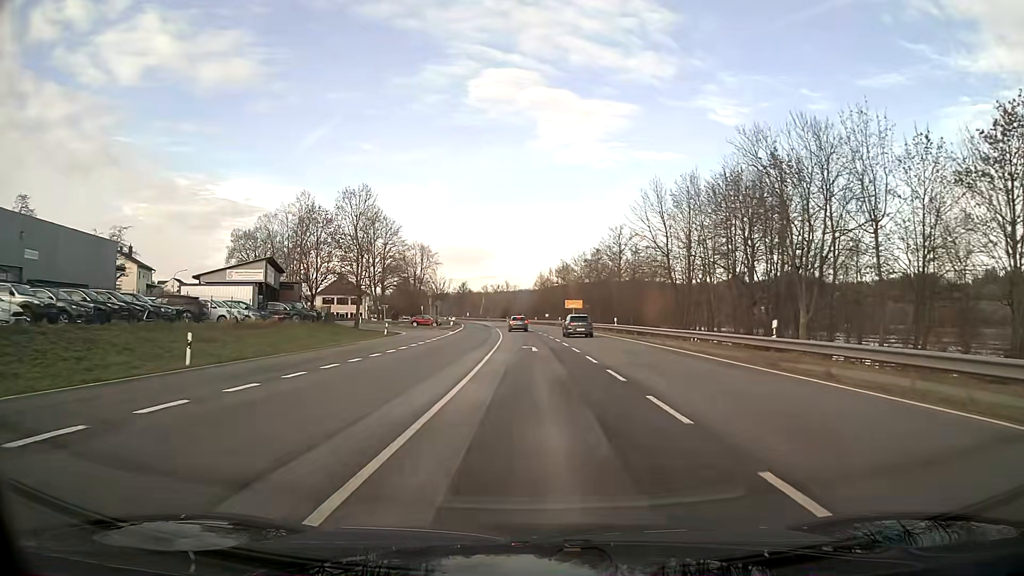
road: primary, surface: asphalt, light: Day
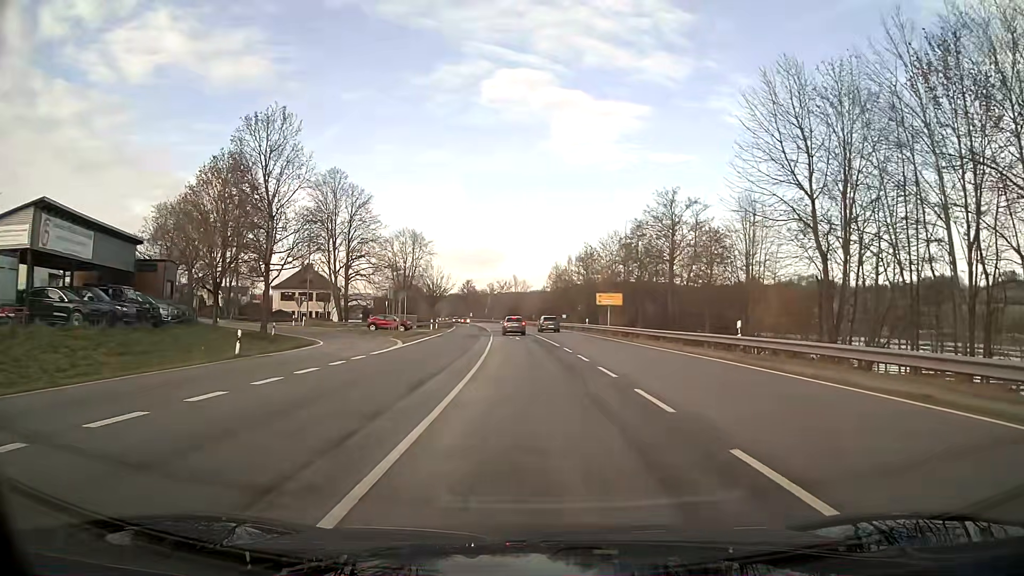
(-0.2, +28.5) m; -1°
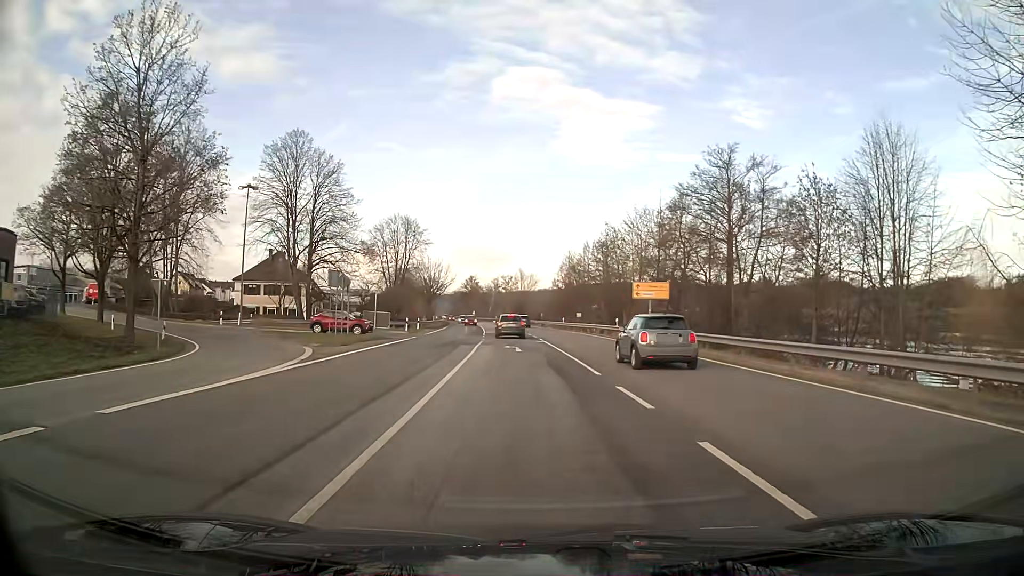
(-0.1, +17.1) m; -1°
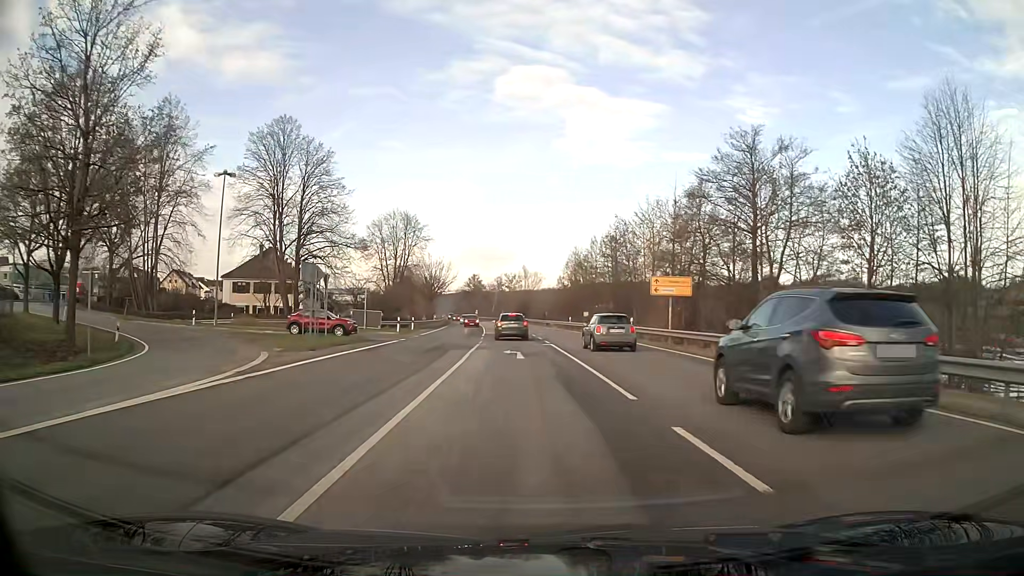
(0.0, +4.8) m; 0°
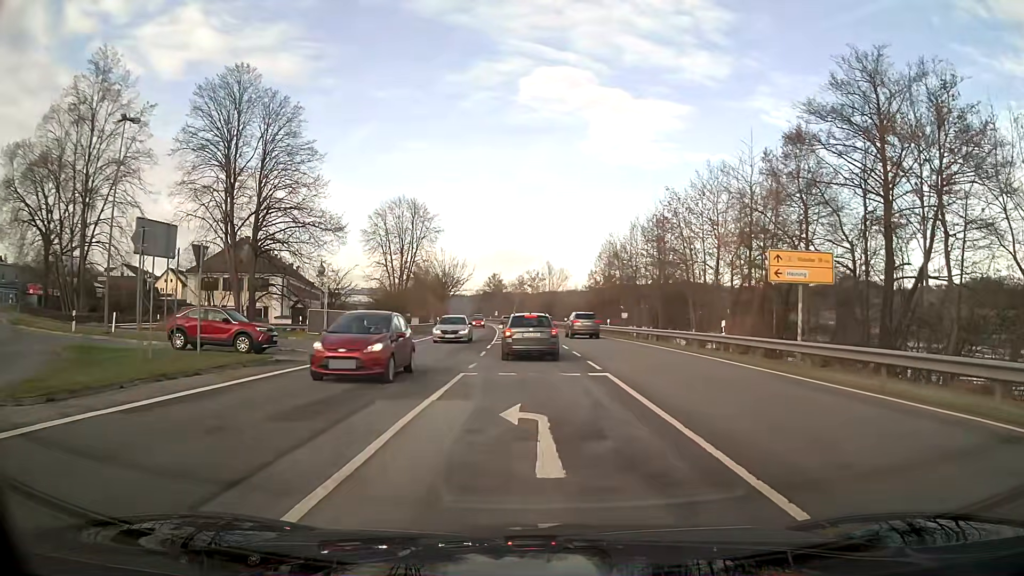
(-0.2, +15.2) m; -2°
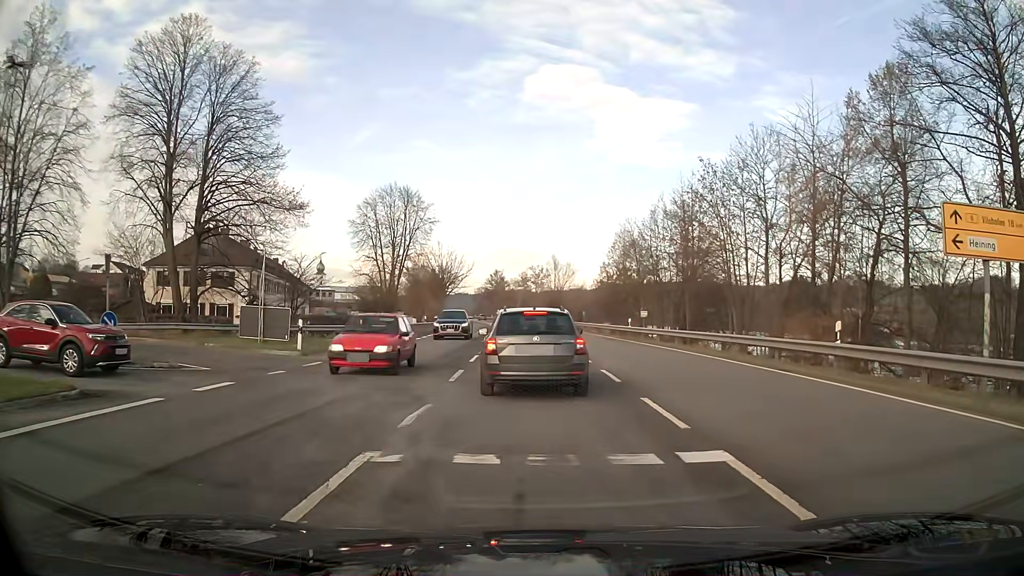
(-0.1, +9.4) m; 0°
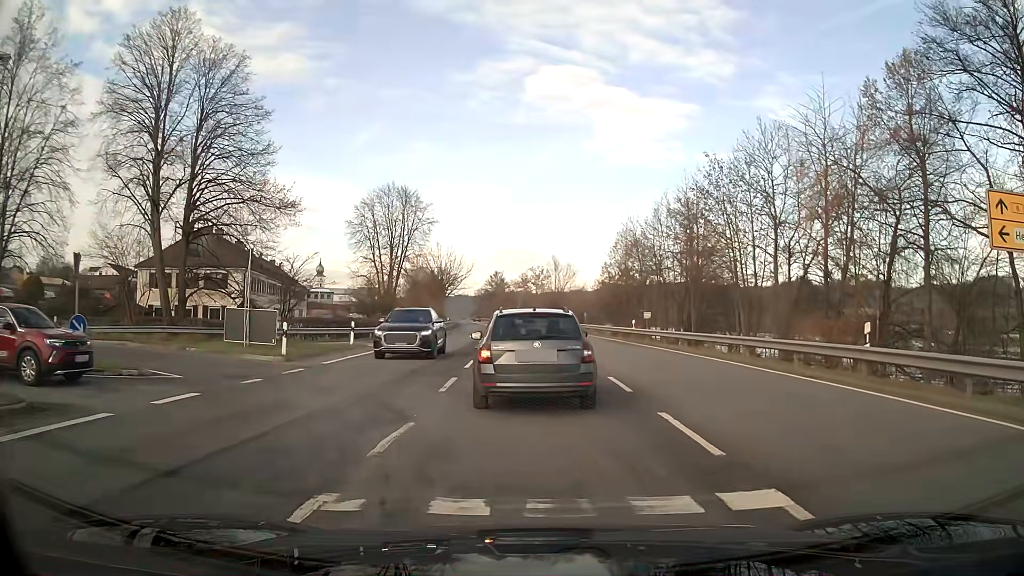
(0.0, +1.5) m; 0°
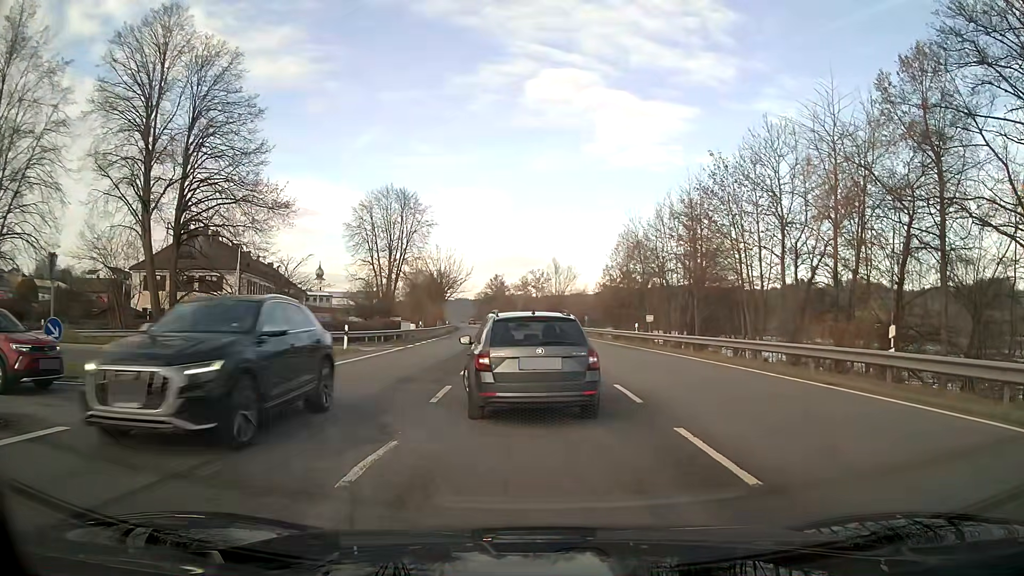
(0.0, +1.1) m; 0°
(-1, +10) (-9, +16) (-19, +19) (-28, +21) (-38, +23) (-46, +29) (-52, +37) (-55, +46) (-58, +56) (-60, +66) m
